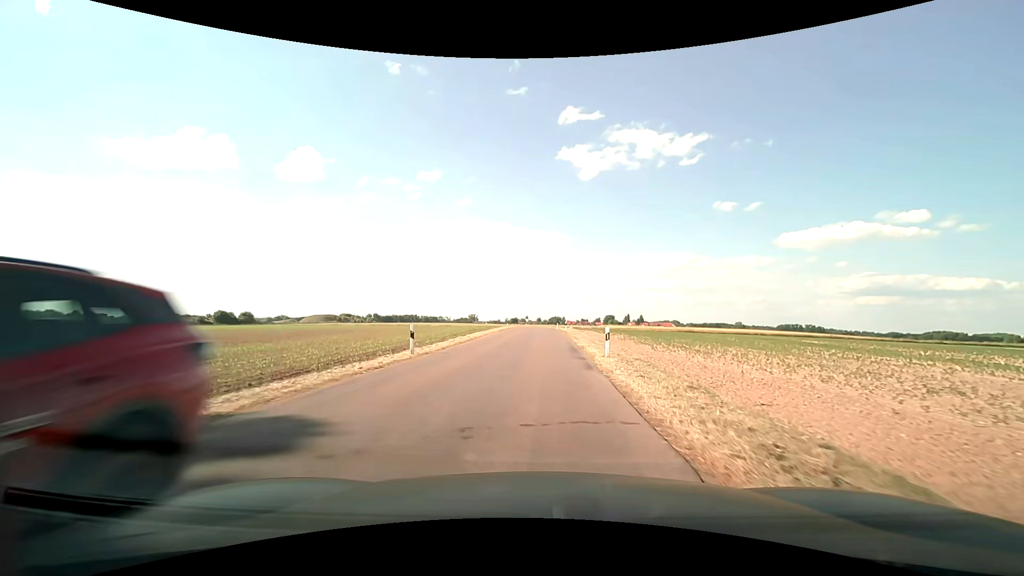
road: unclassified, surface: asphalt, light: Day
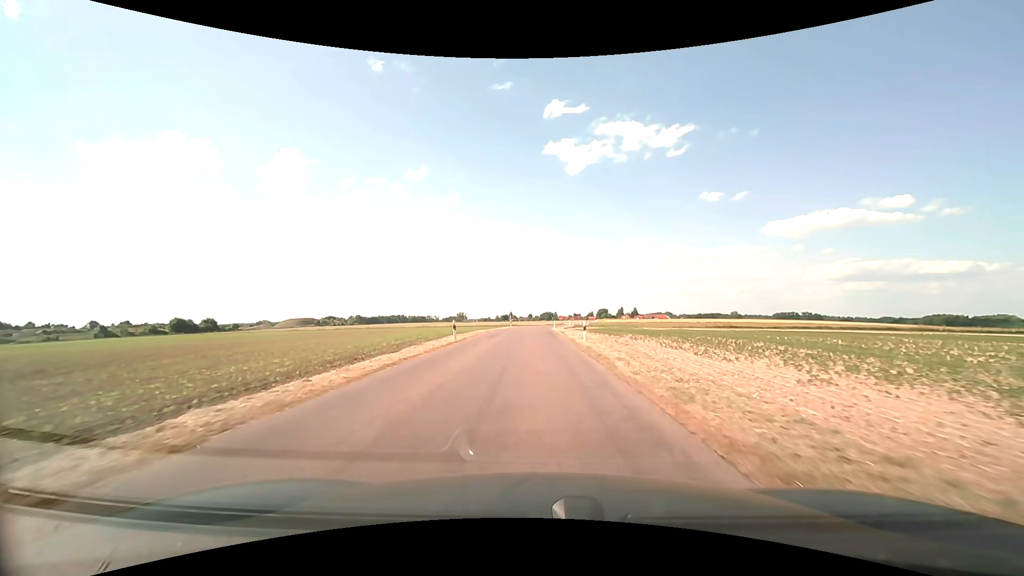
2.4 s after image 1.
(+0.5, +31.8) m; +1°
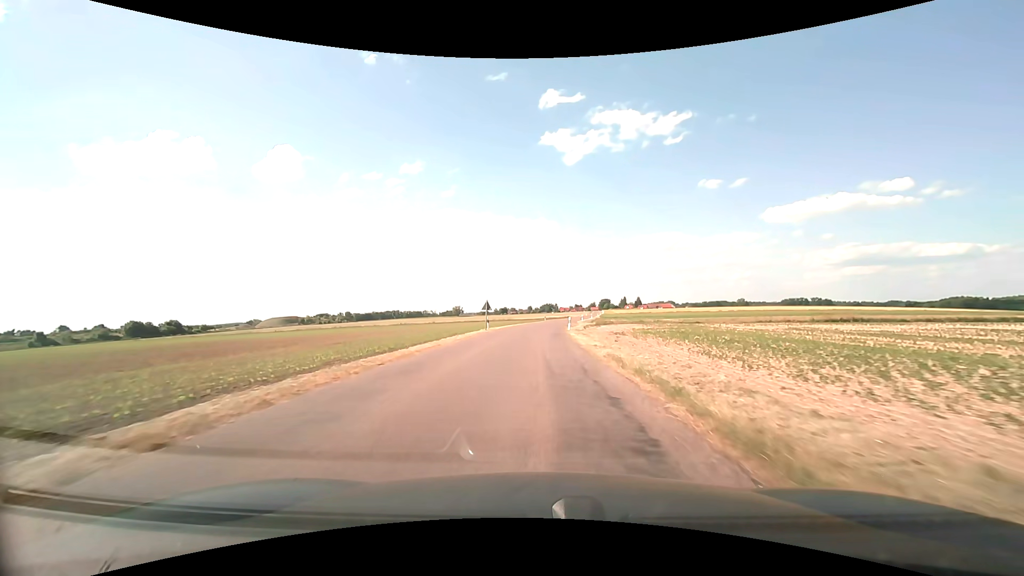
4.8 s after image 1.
(0.0, +35.4) m; 0°
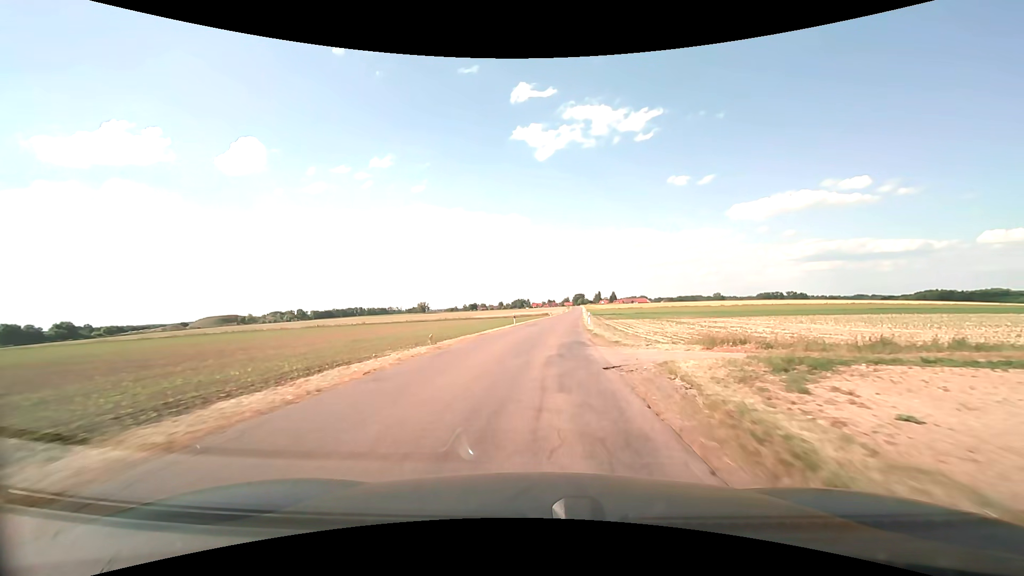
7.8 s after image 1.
(+0.6, +45.6) m; +3°
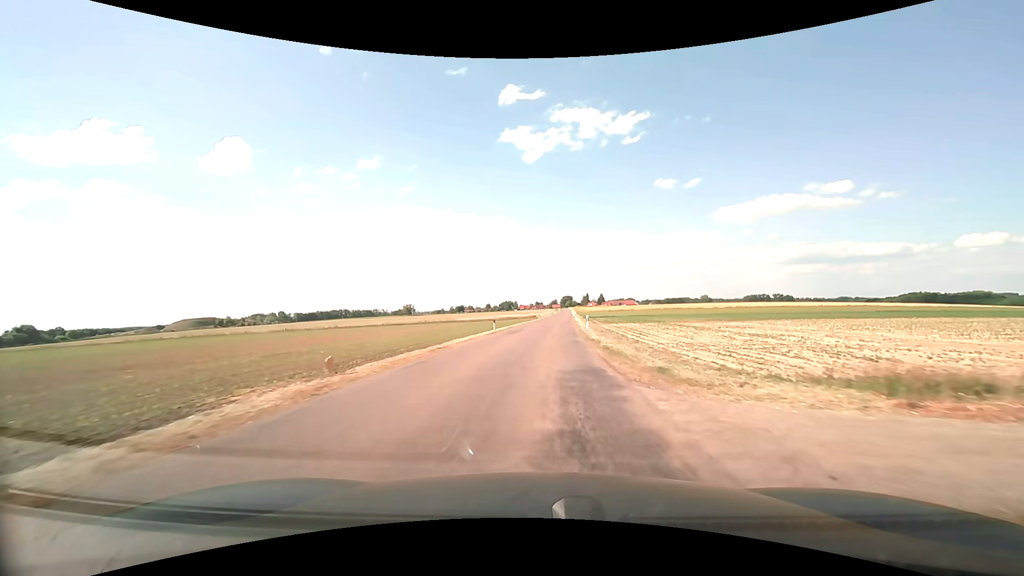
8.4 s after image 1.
(+0.1, +9.1) m; +1°
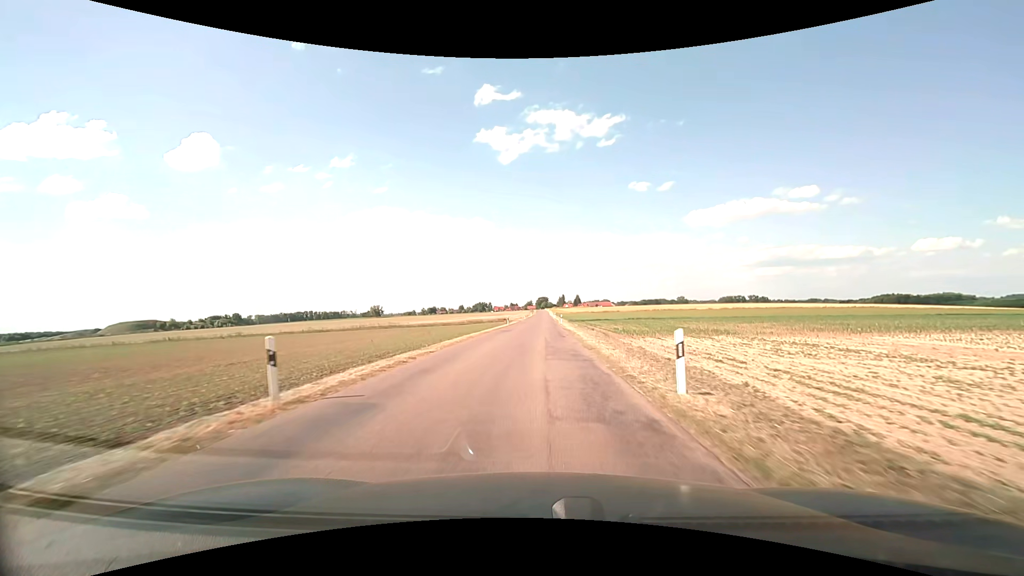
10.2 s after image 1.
(+0.8, +27.6) m; +3°
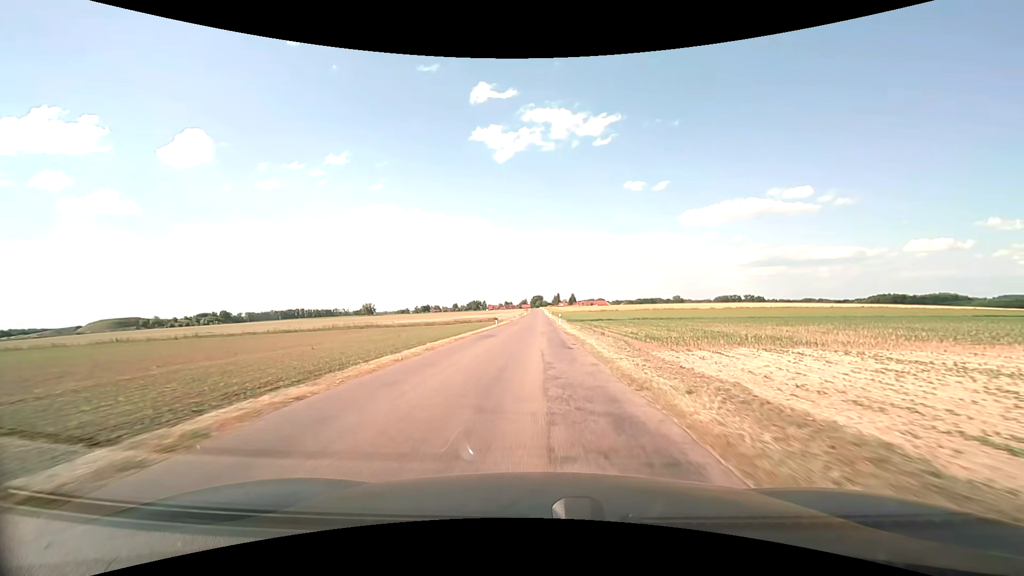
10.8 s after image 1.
(0.0, +9.3) m; +1°
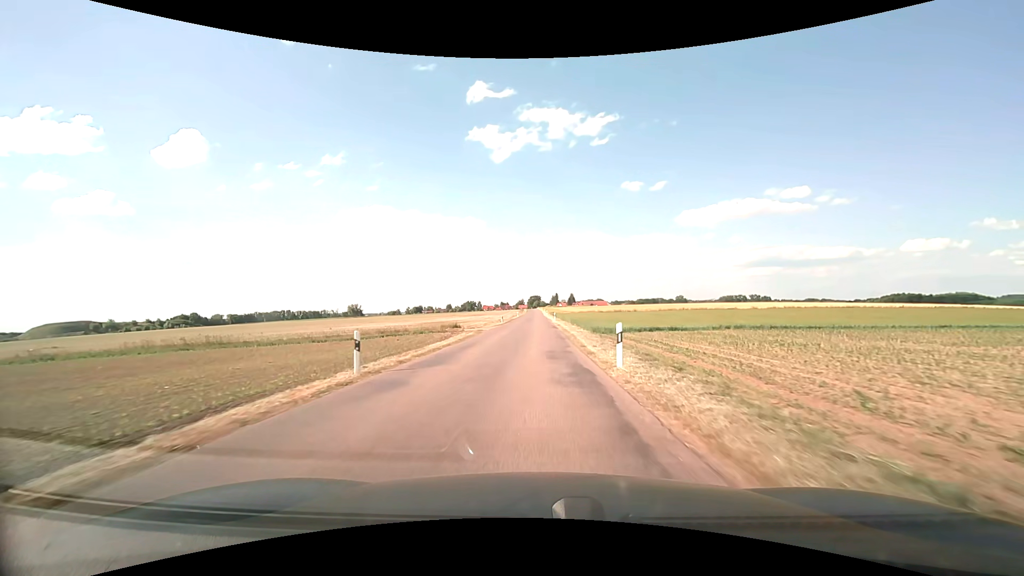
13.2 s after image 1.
(+0.2, +37.5) m; 0°
(0, +10) (0, +20) (0, +30) (0, +40) (0, +50) (0, +60) (0, +70) (0, +80) (0, +90) (0, +100) m
